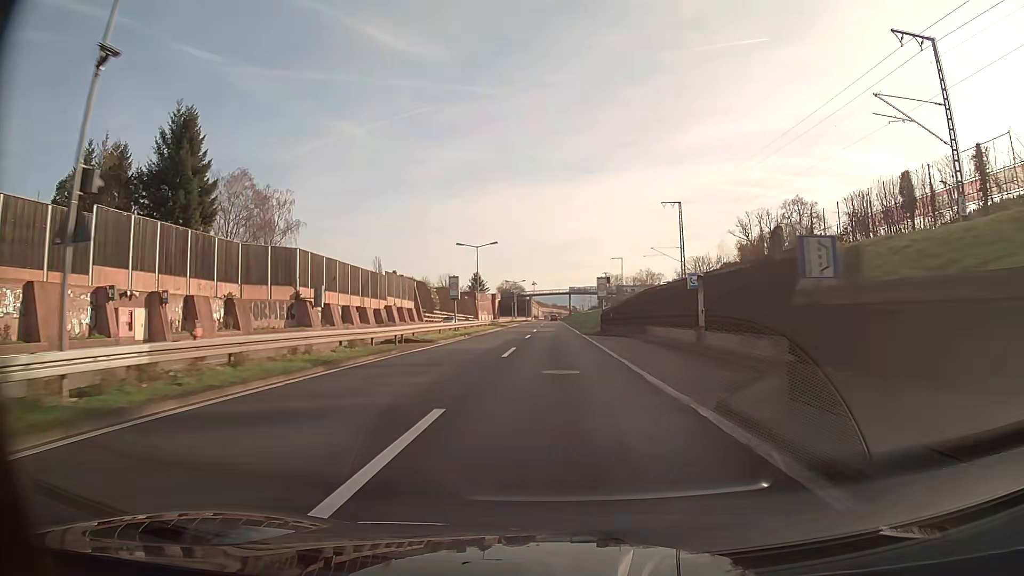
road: trunk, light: Day
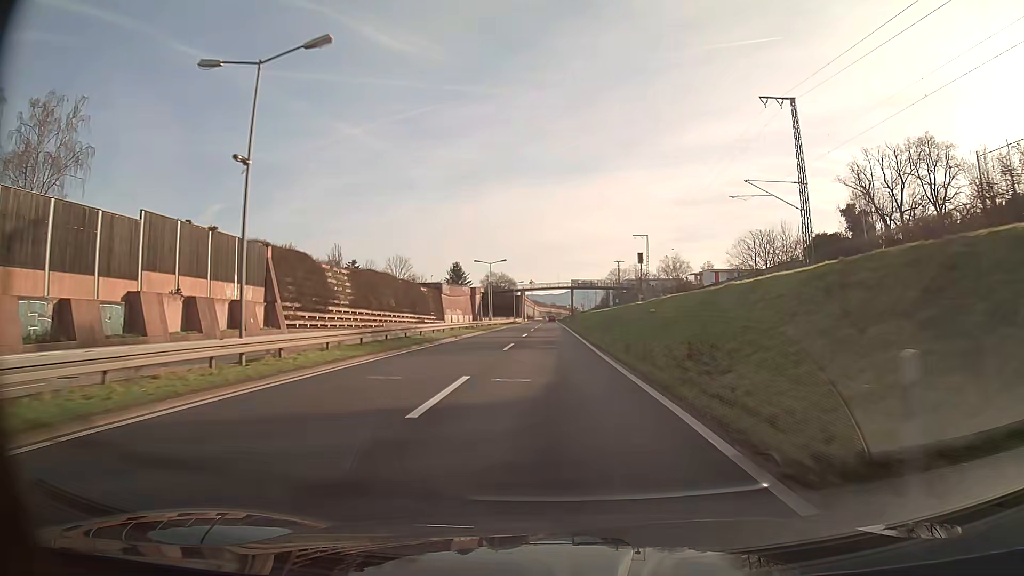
(+0.1, +48.5) m; 0°
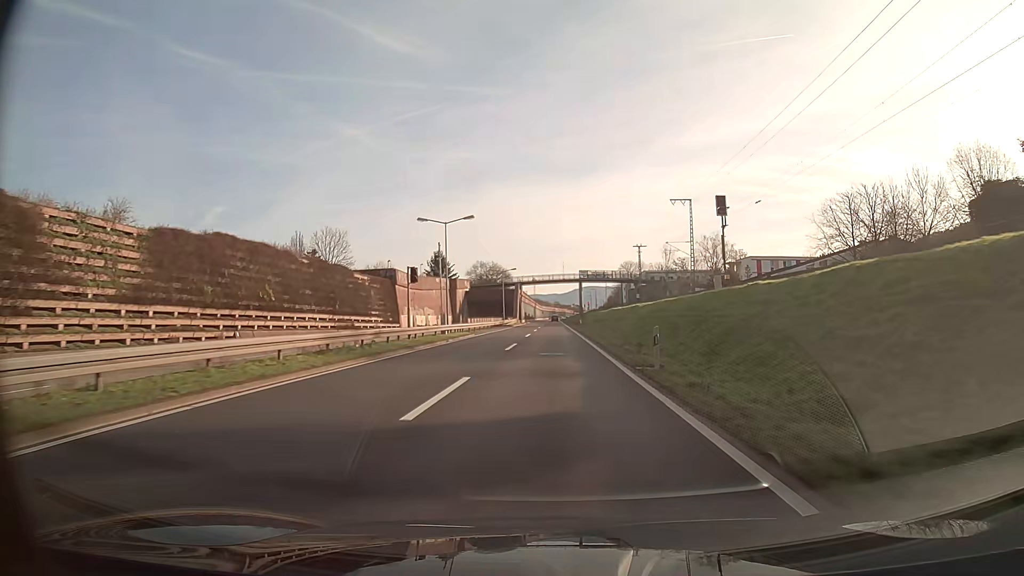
(-0.1, +36.4) m; 0°
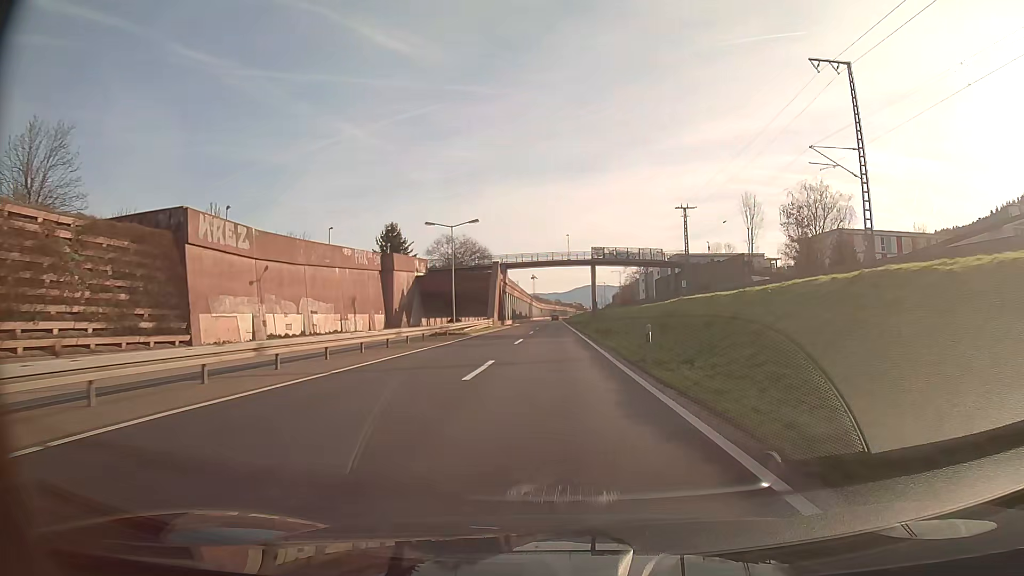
(0.0, +48.5) m; 0°
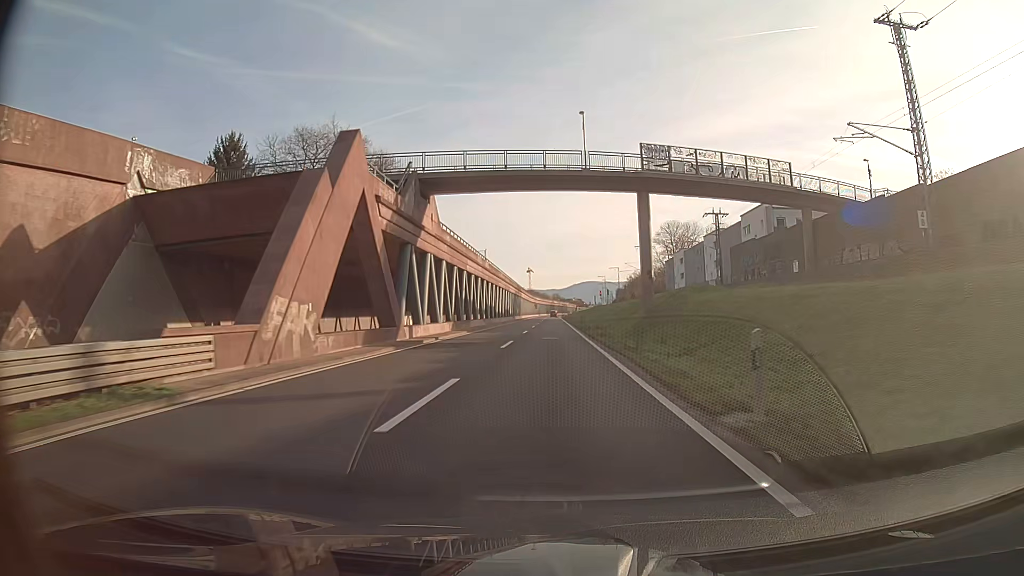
(+0.1, +60.7) m; 0°
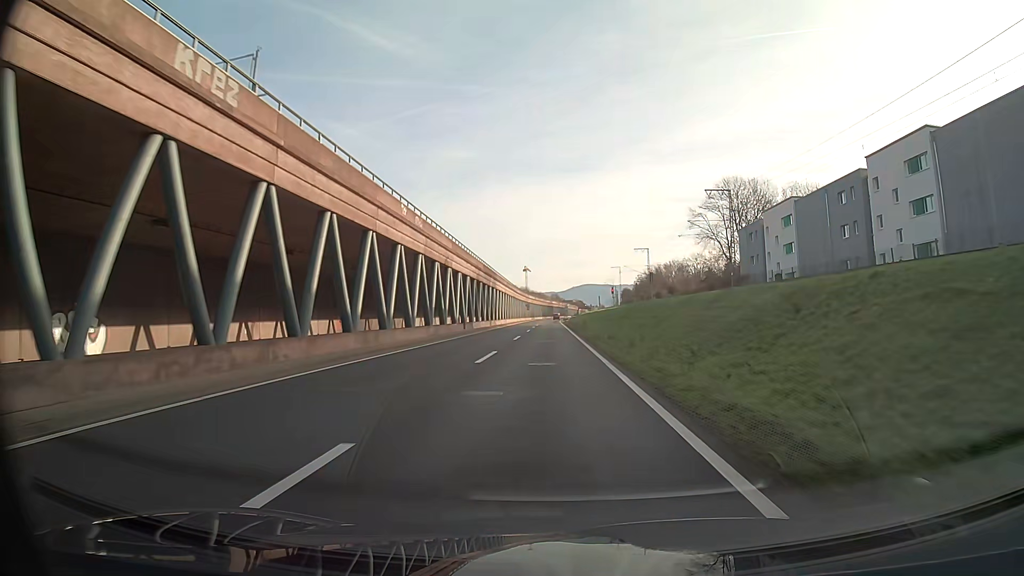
(0.0, +60.8) m; 0°
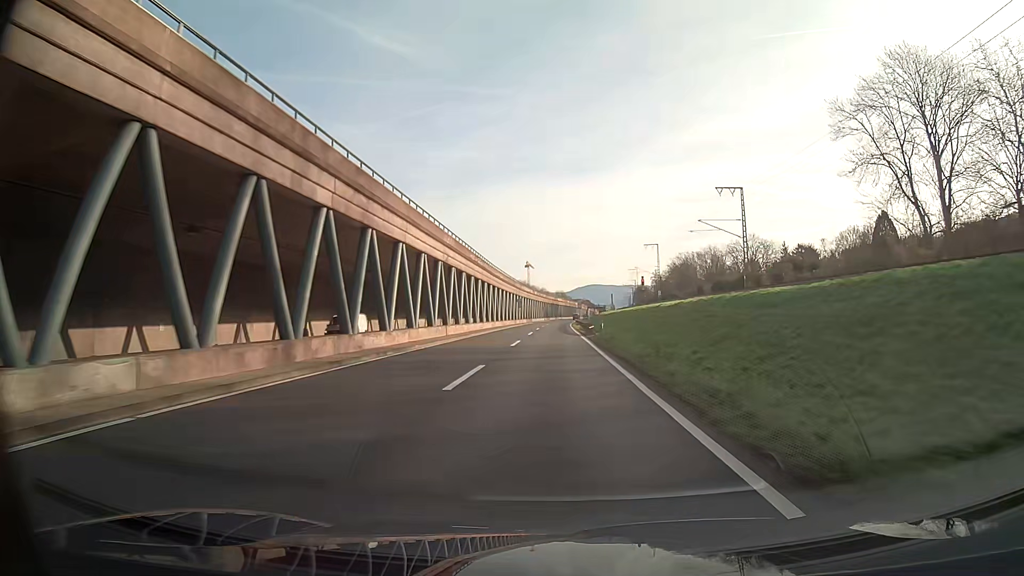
(-0.2, +60.9) m; 0°
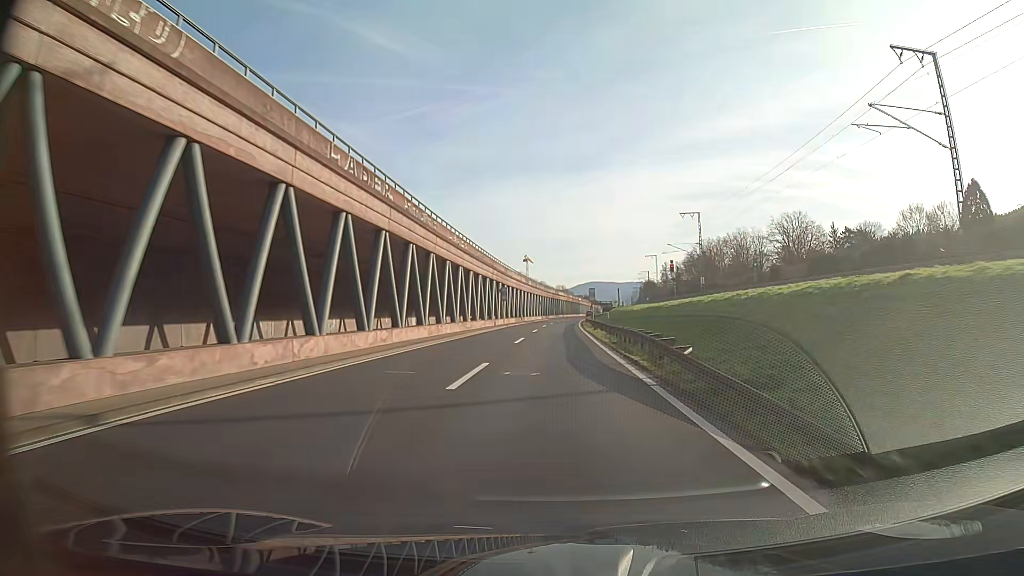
(-0.1, +36.5) m; 0°
